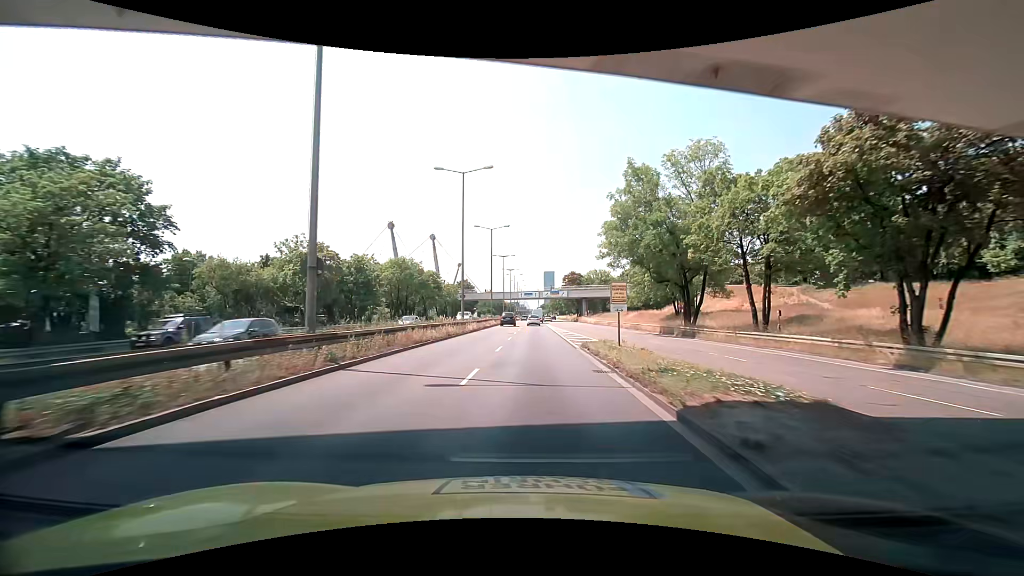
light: Day
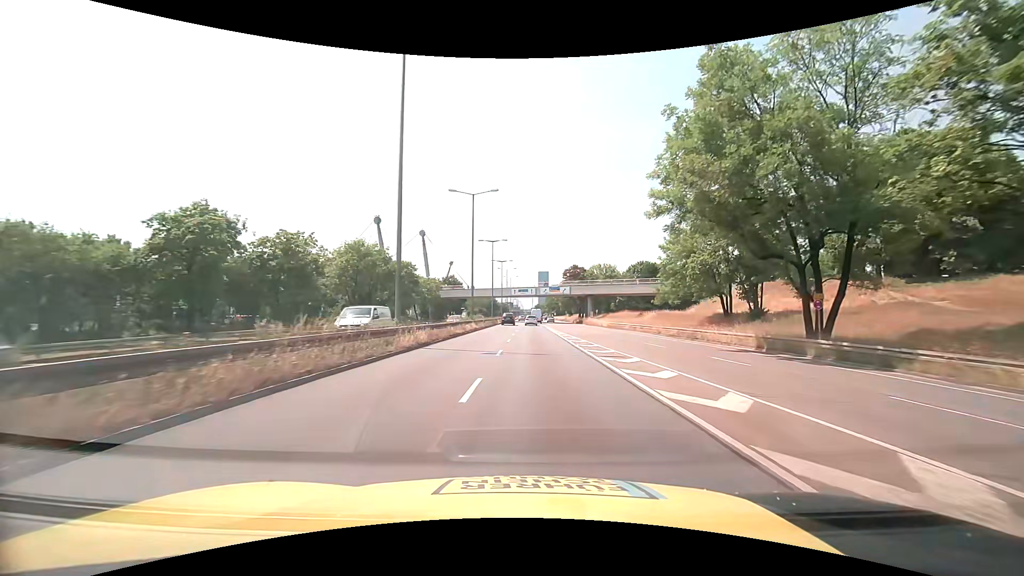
(+0.1, +19.7) m; +1°
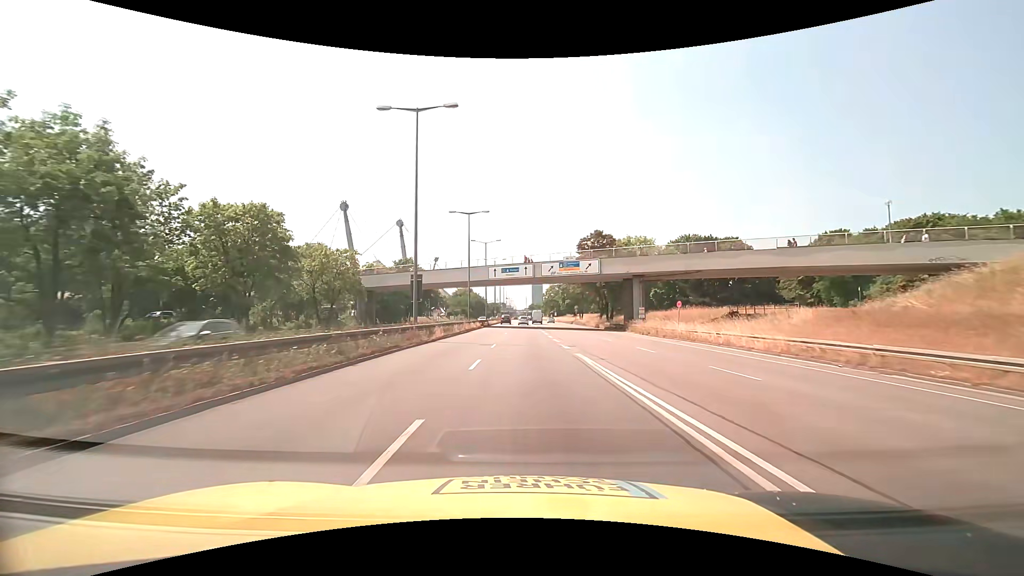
(+0.7, +49.1) m; +1°
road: trunk_link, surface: asphalt
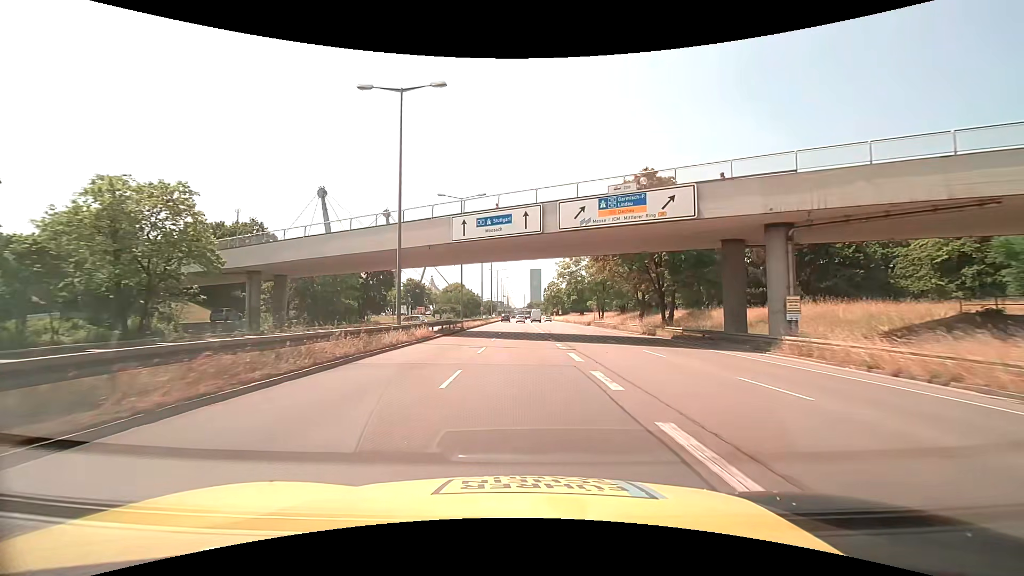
(0.0, +29.3) m; 0°
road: trunk
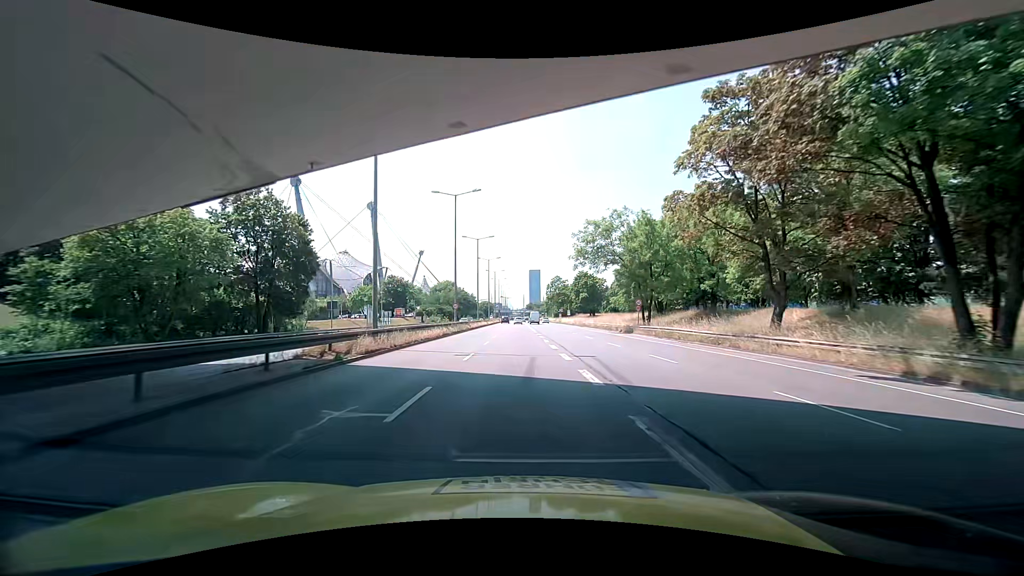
(+0.1, +29.2) m; 0°
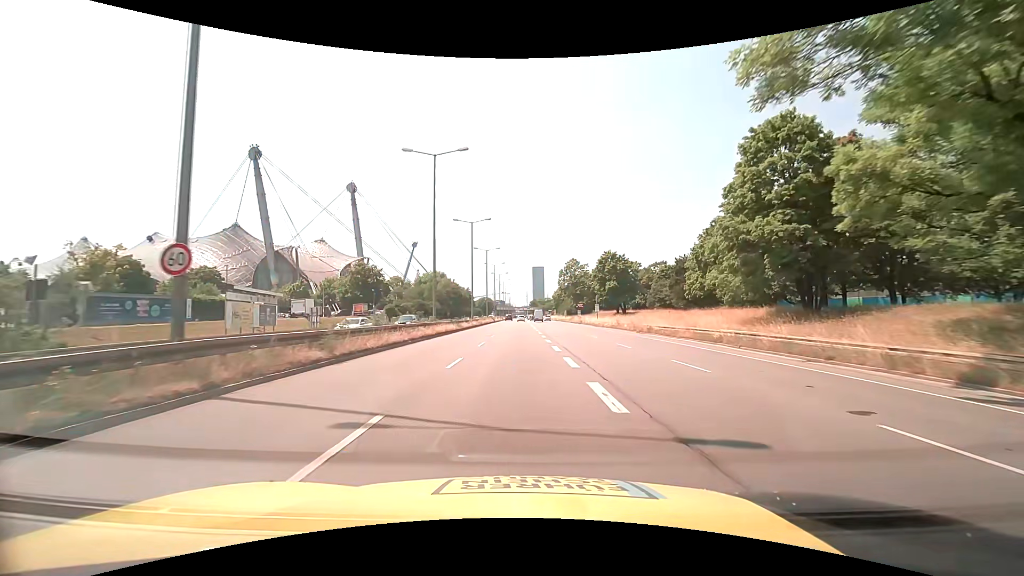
(-0.3, +39.0) m; -1°
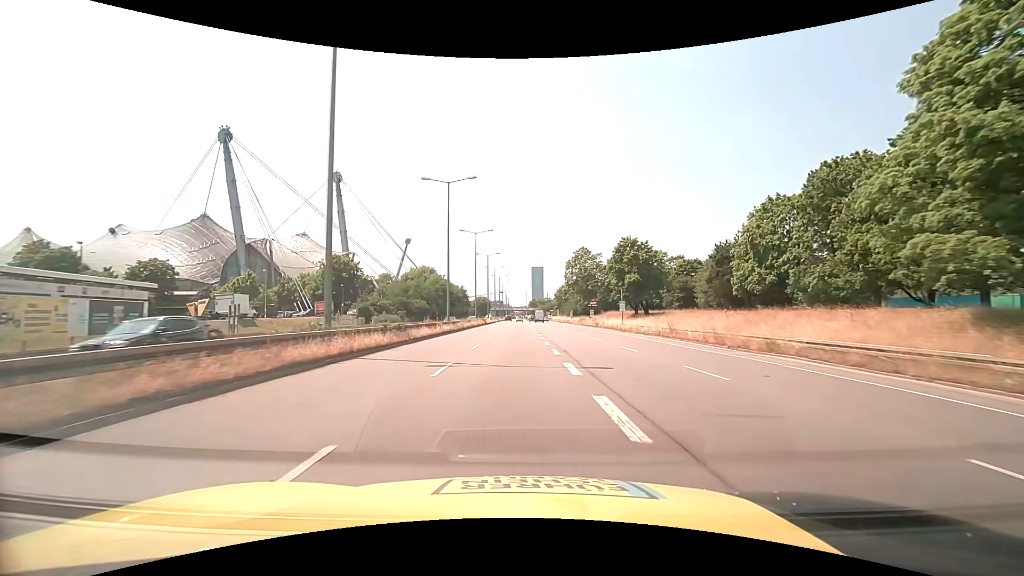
(0.0, +19.5) m; 0°
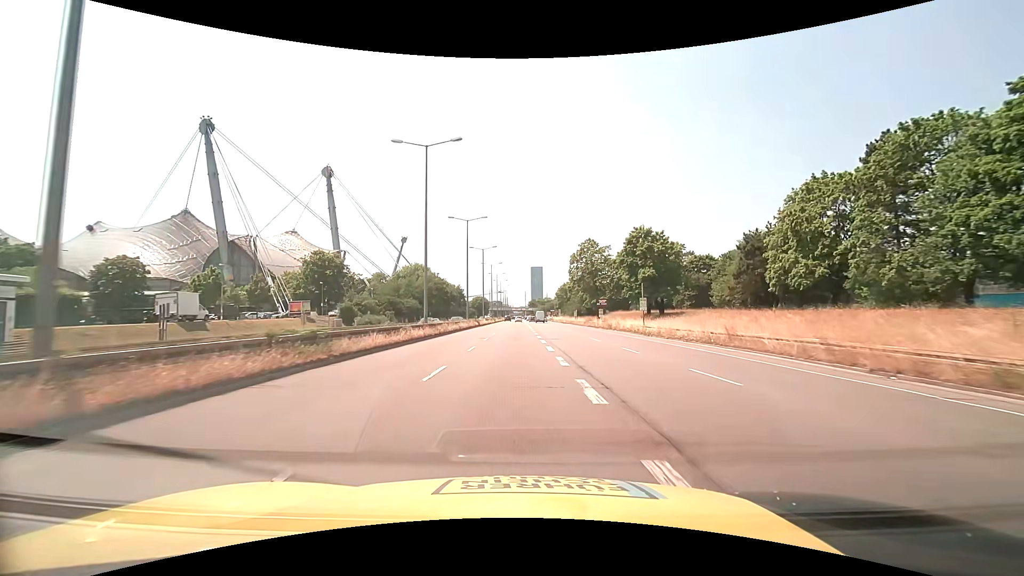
(0.0, +9.8) m; 0°
(0, +10) (0, +20) (0, +30) (0, +40) (0, +50) (-1, +60) (-1, +70) (-1, +80) (-1, +90) (-1, +100) m
